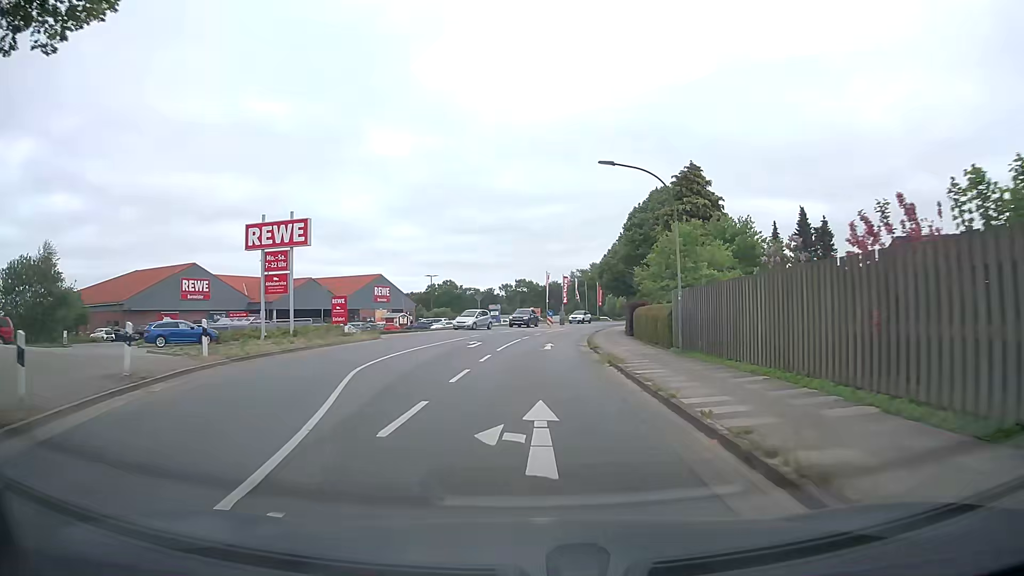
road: tertiary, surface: asphalt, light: Day
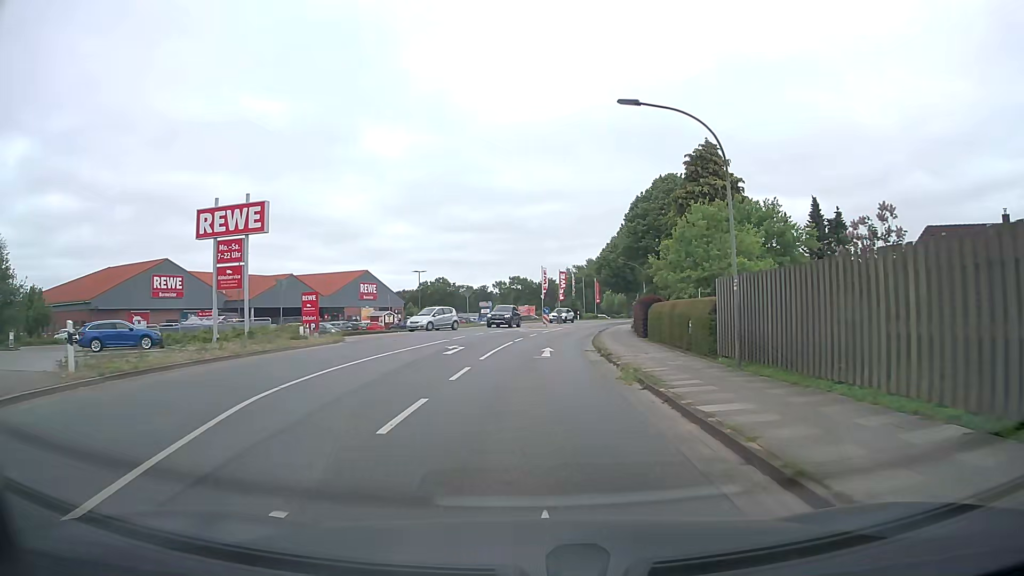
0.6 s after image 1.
(0.0, +6.1) m; +1°
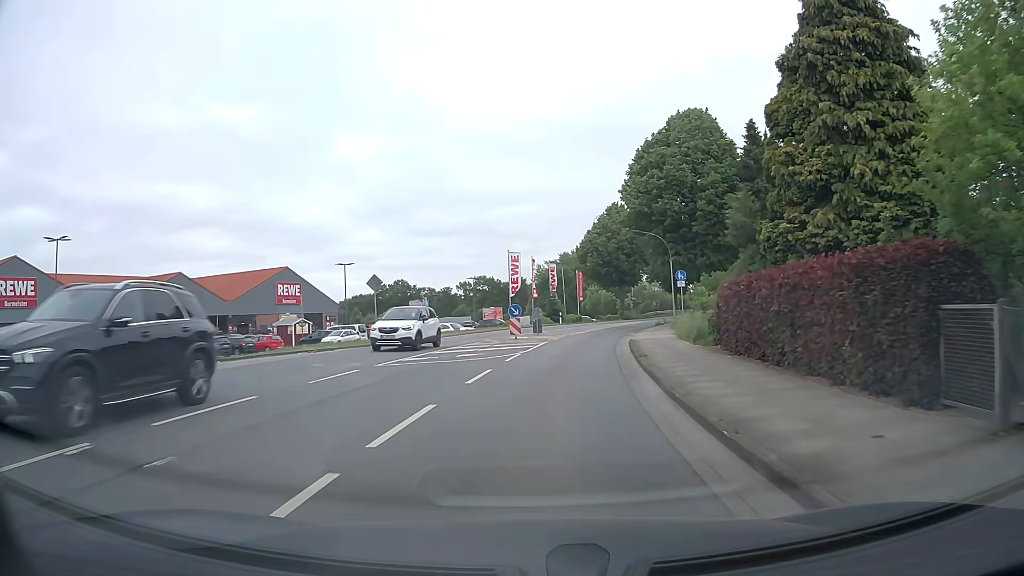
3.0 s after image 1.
(+0.3, +24.6) m; +2°
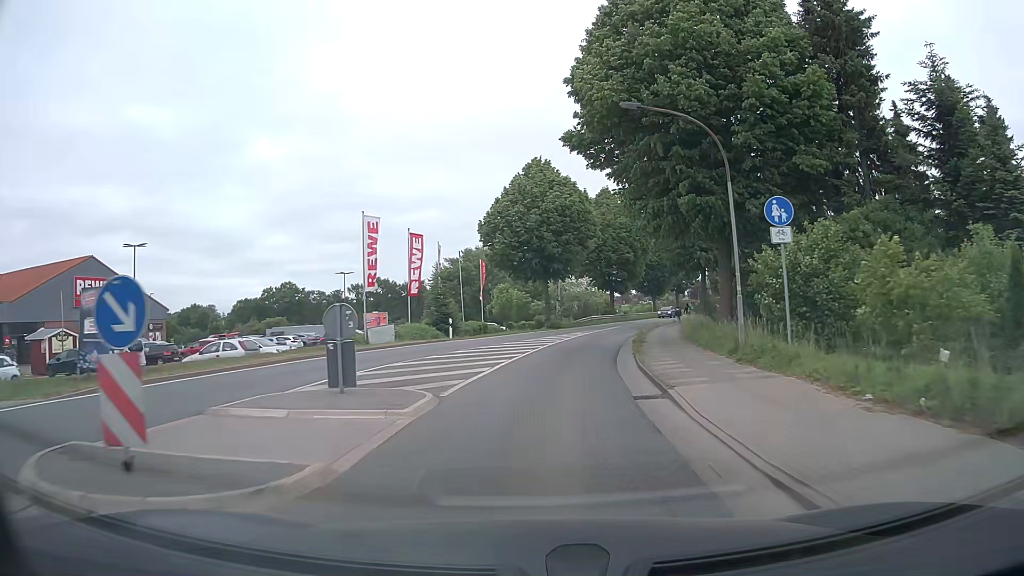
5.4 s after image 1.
(+1.5, +26.0) m; +8°
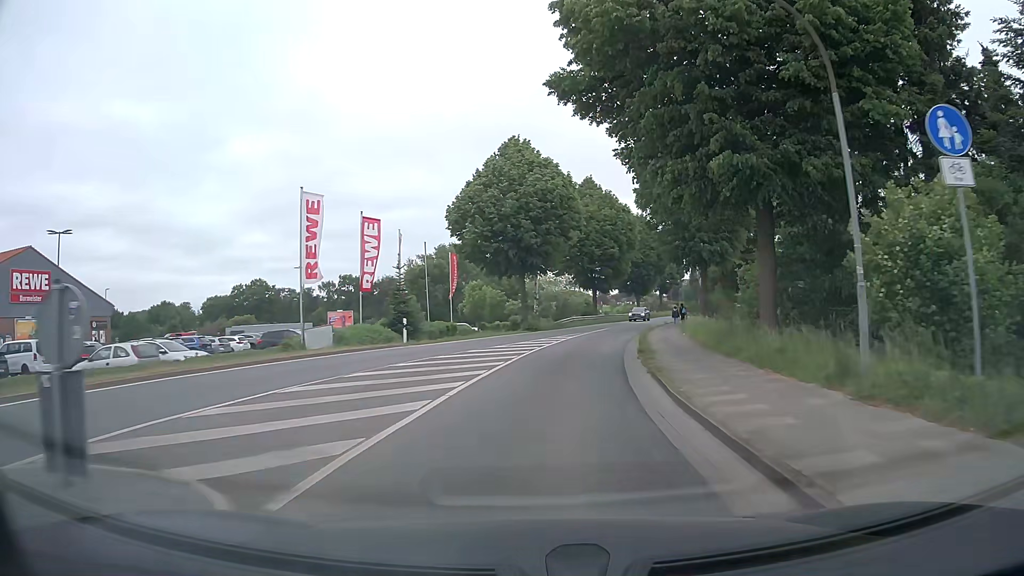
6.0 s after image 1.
(+0.1, +6.8) m; +2°
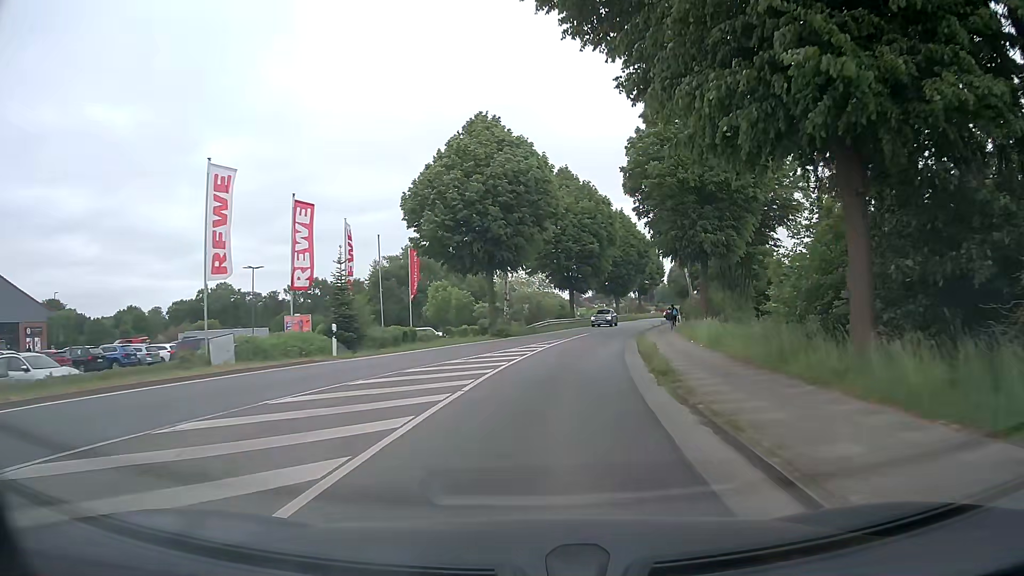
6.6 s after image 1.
(+0.1, +6.8) m; +2°
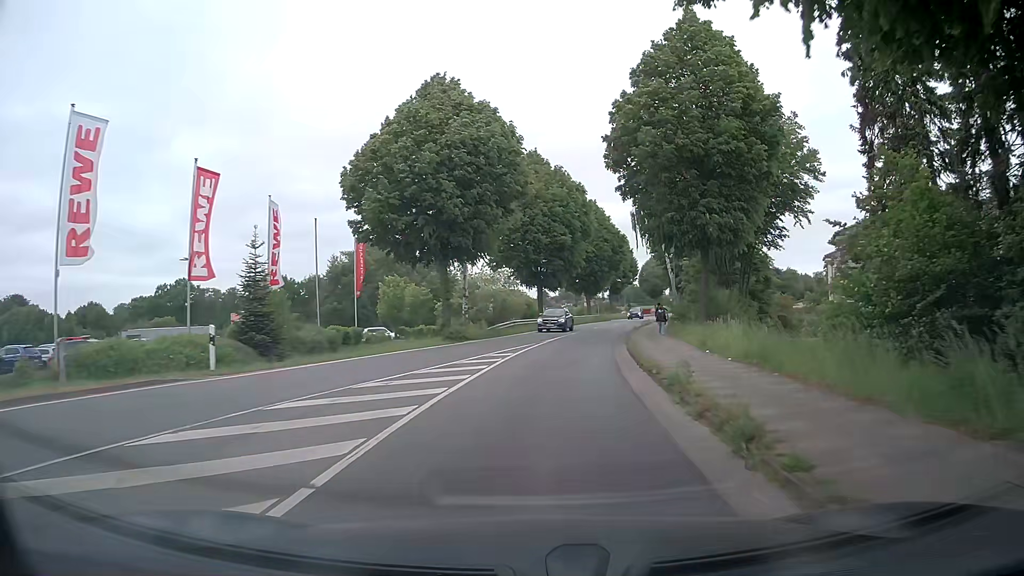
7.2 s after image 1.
(+0.1, +6.9) m; +3°
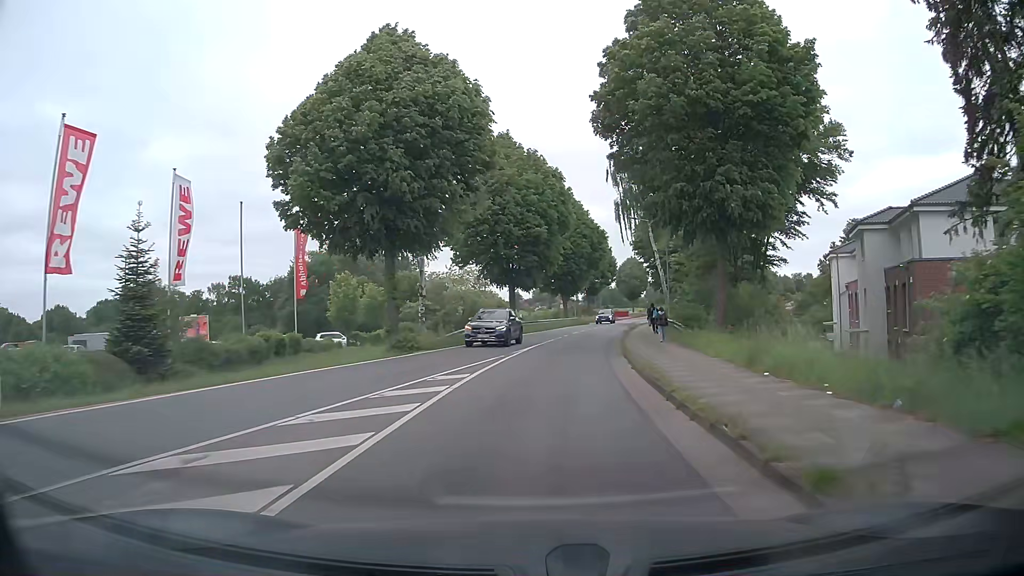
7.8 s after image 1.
(0.0, +6.9) m; +2°
(0, +10) (+1, +20) (+2, +30) (+4, +40) (+5, +50) (+7, +59) (+10, +69) (+12, +79) (+14, +89) (+17, +98) m
